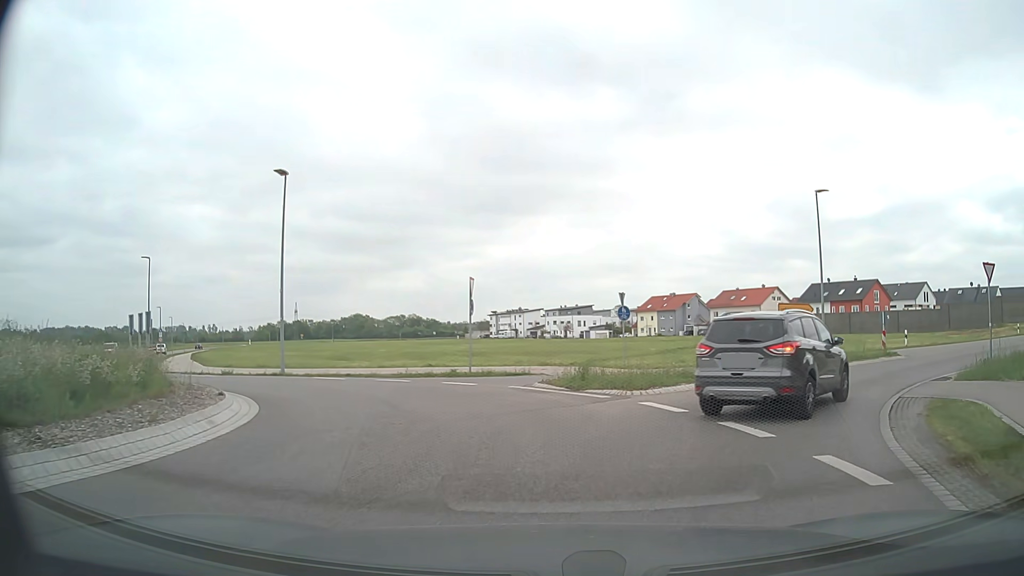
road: unclassified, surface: asphalt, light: Day
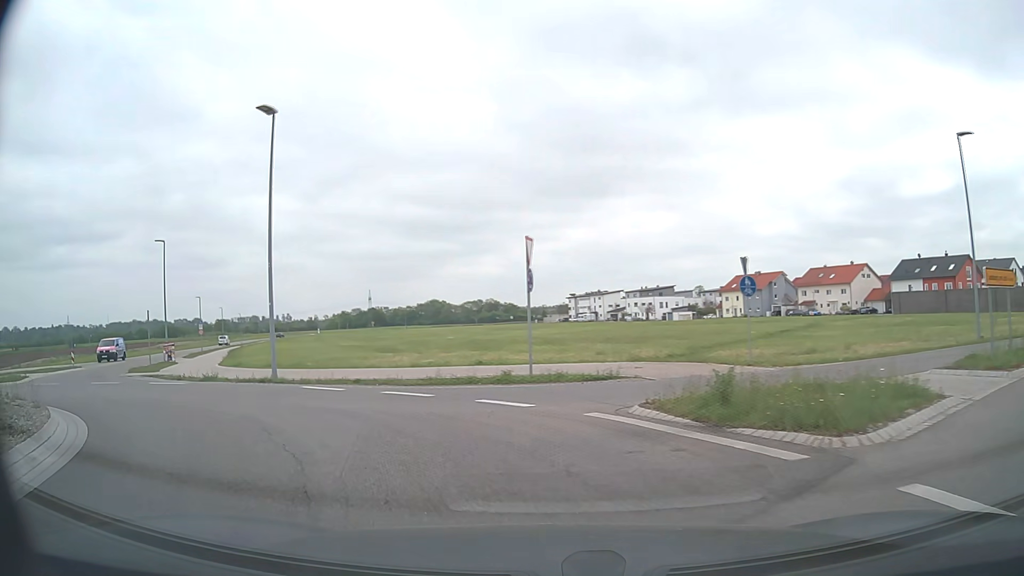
(-0.2, +8.1) m; -6°
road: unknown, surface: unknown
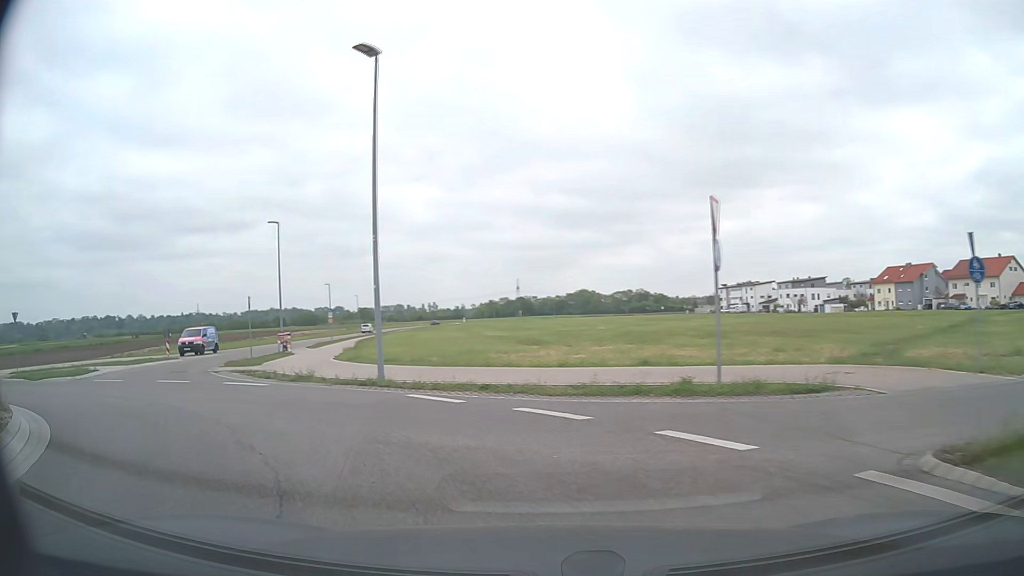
(-0.4, +4.4) m; -12°
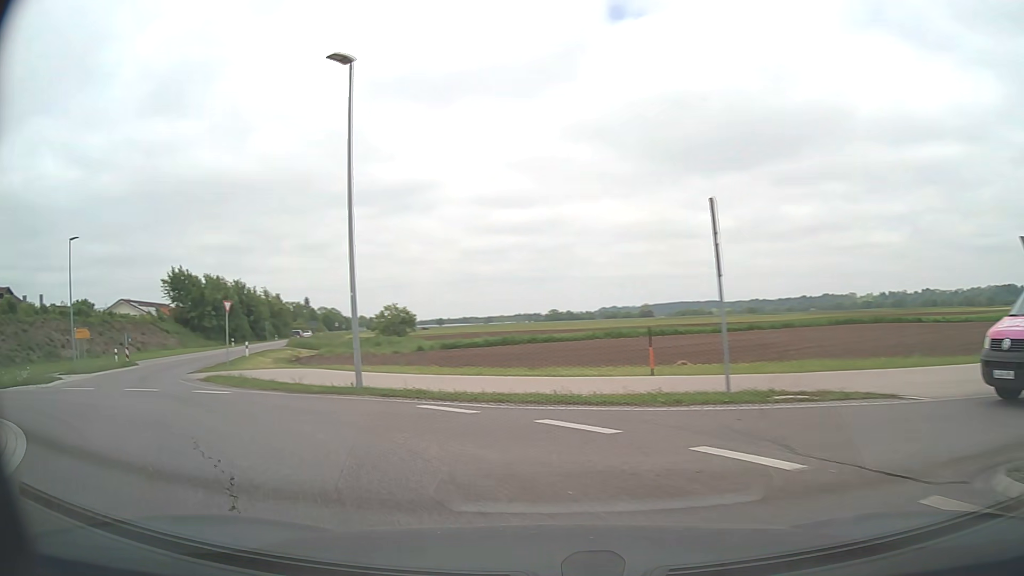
(-14.0, +15.2) m; -88°
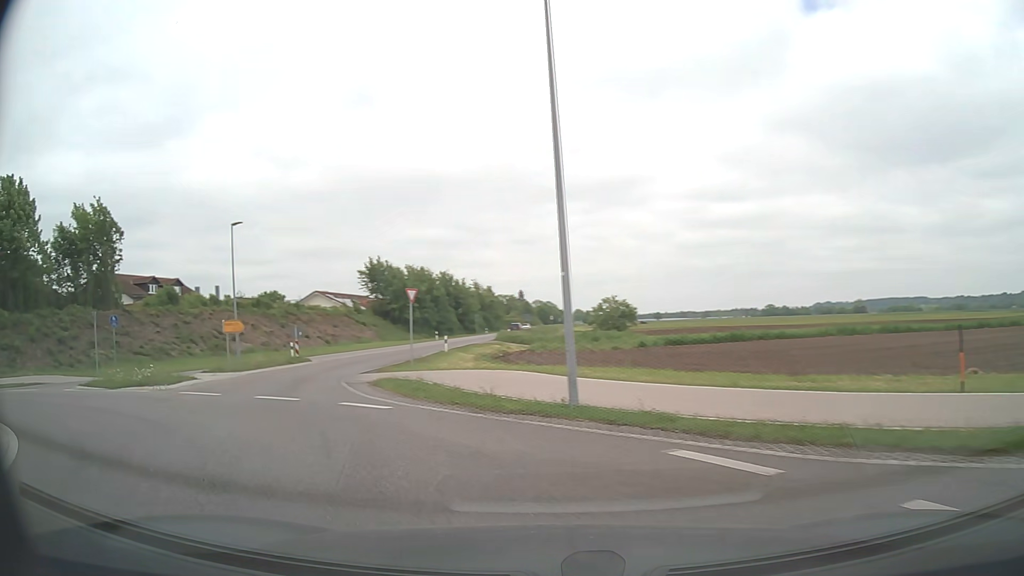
(-0.7, +4.7) m; -18°
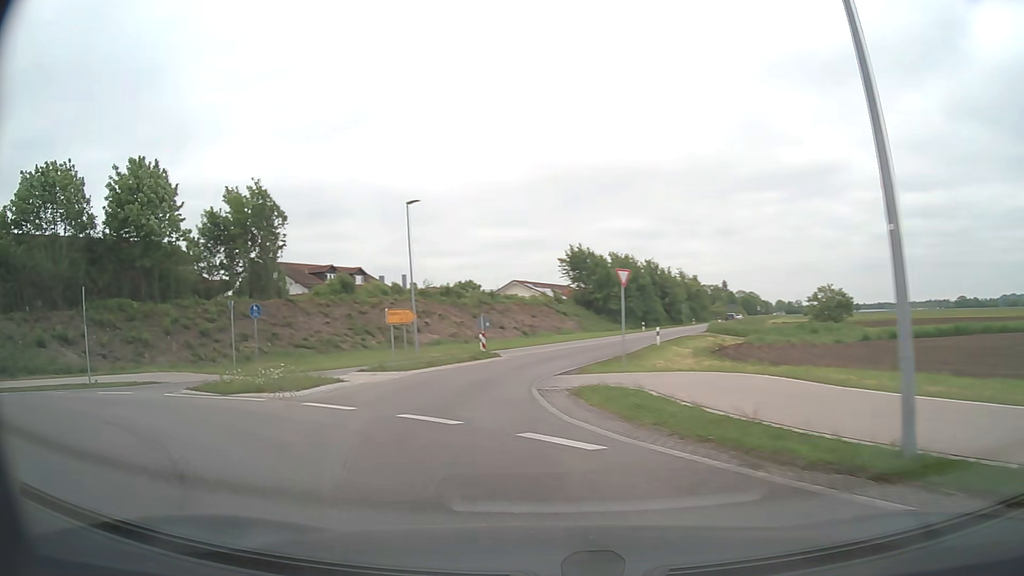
(-0.7, +4.9) m; -17°
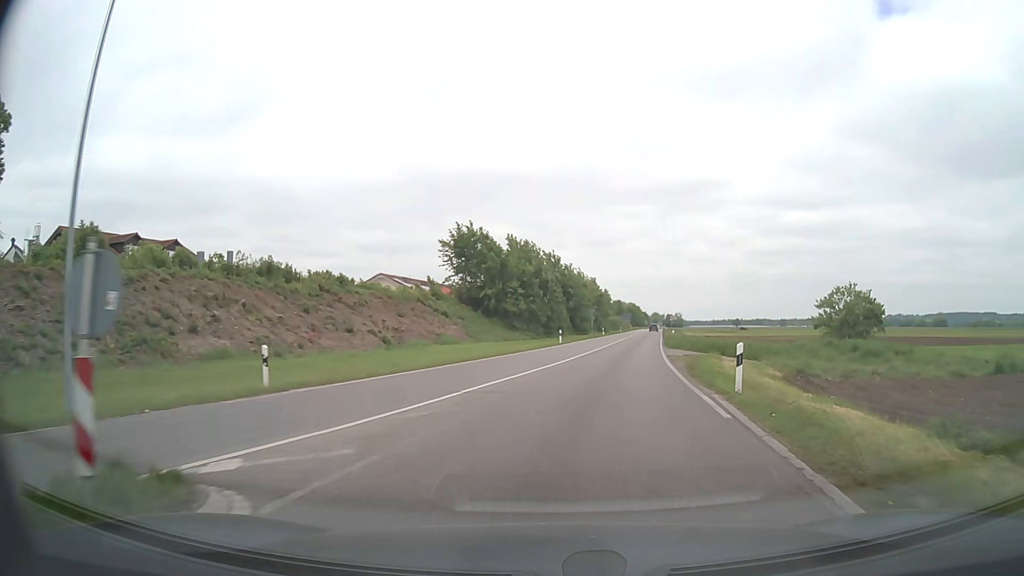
(-1.4, +25.2) m; +10°
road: secondary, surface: asphalt
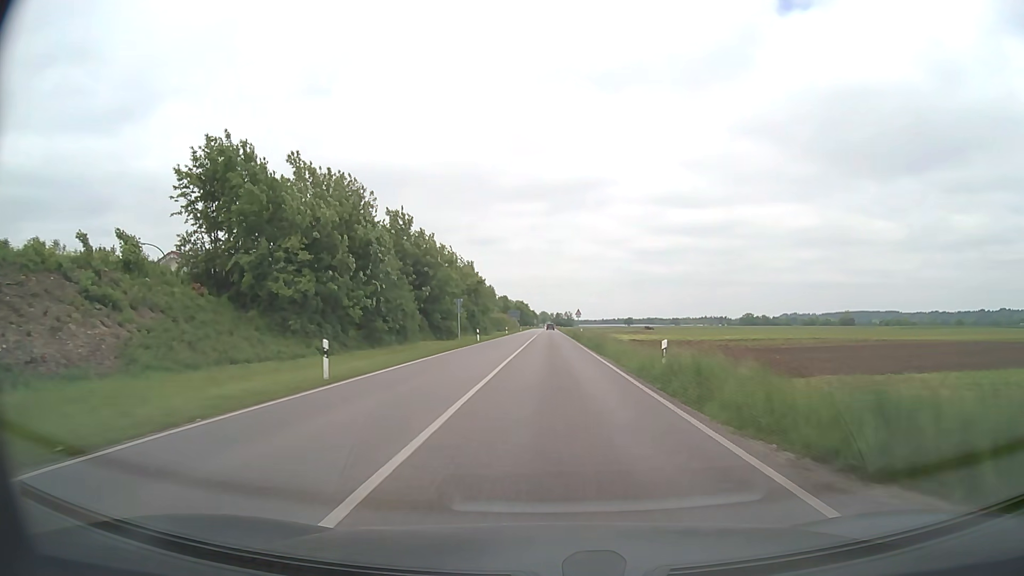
(+3.6, +35.9) m; +9°
(0, +10) (0, +20) (0, +30) (0, +40) (0, +50) (0, +60) (0, +70) (0, +80) (0, +90) (0, +100) m
